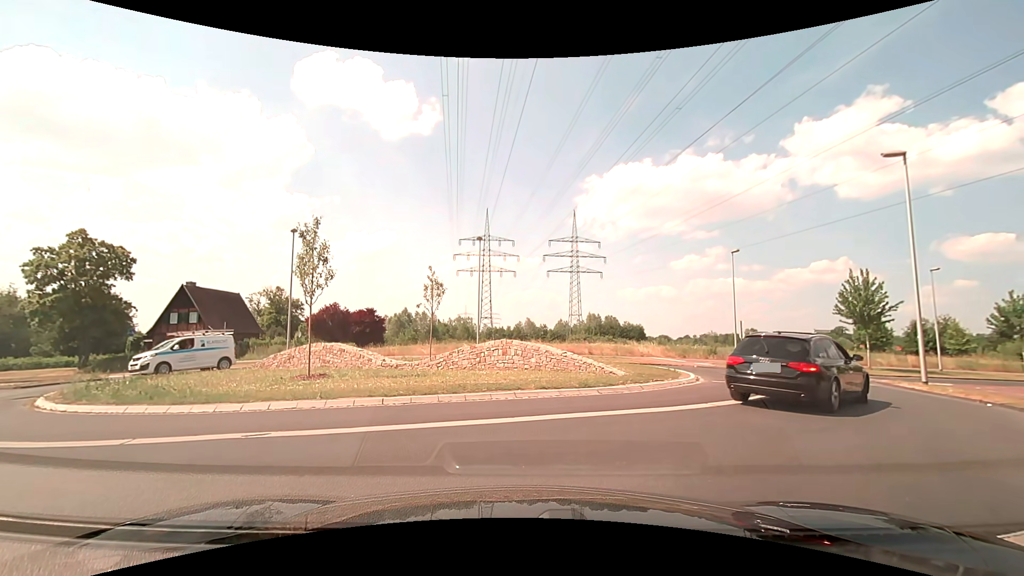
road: secondary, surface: asphalt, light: Day
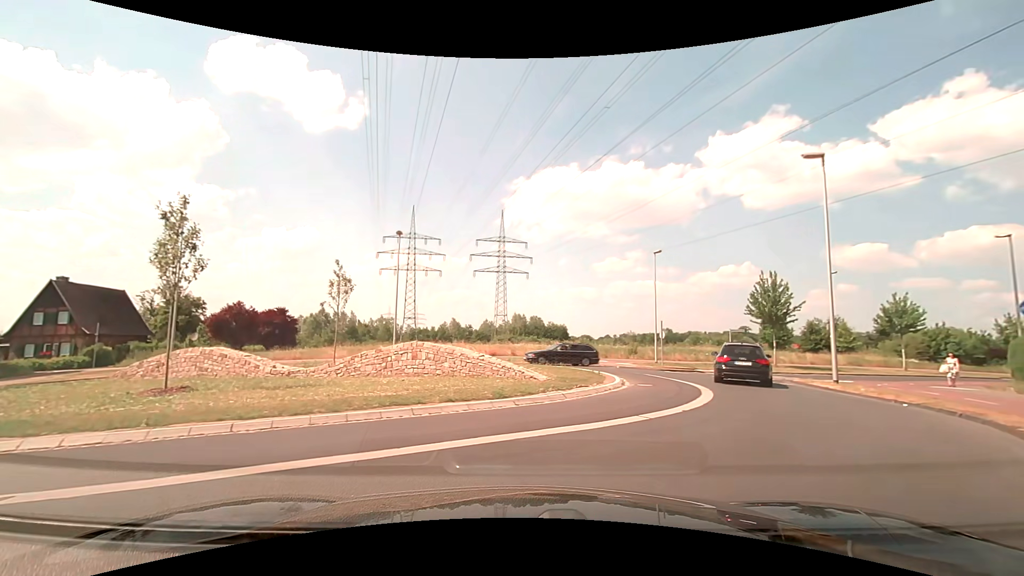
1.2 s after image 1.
(+0.1, +1.9) m; +11°
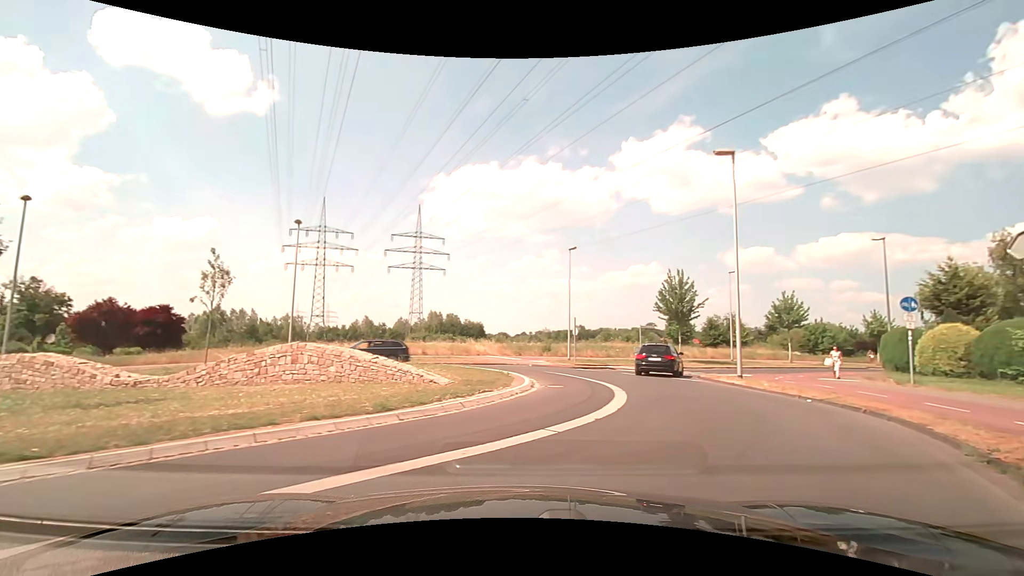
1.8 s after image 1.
(+0.1, +1.6) m; +9°
(+3, +10) (+4, +19) (-1, +28) (-10, +31) (-20, +28) (-25, +20) (-23, +10) (-16, +3) (-8, -3) (-3, -11) m
